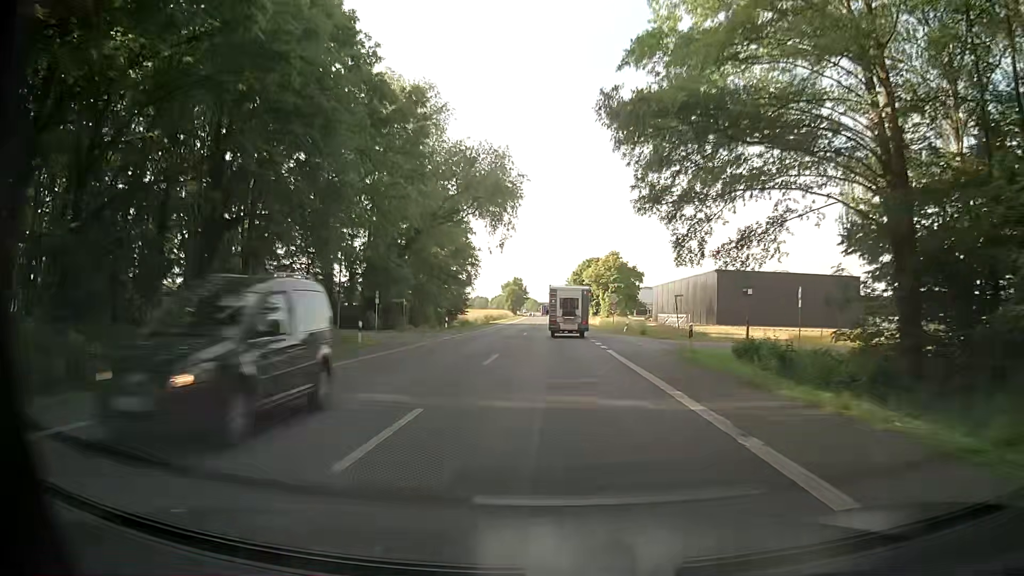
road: primary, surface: asphalt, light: Day
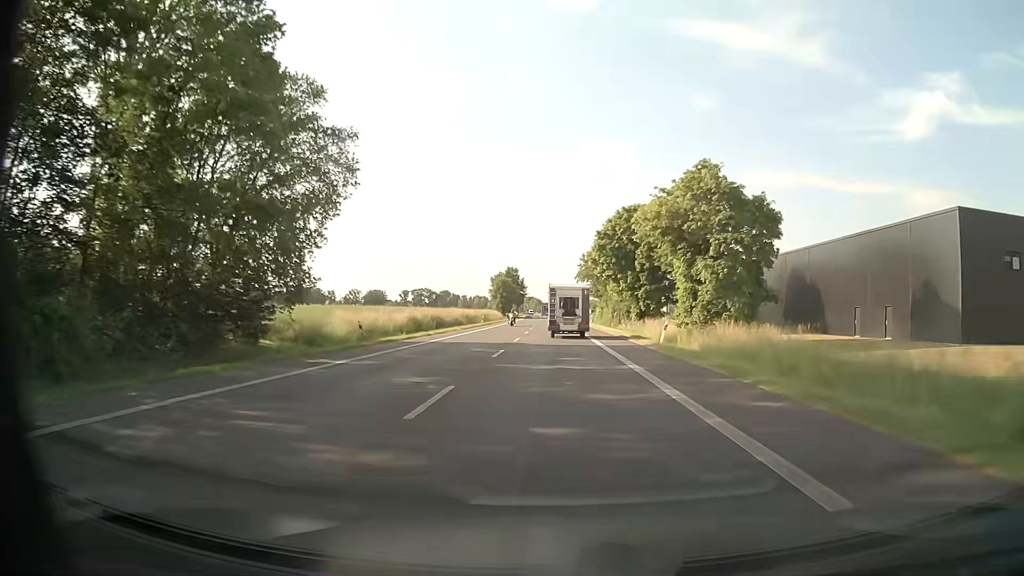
(-0.1, +57.7) m; -1°
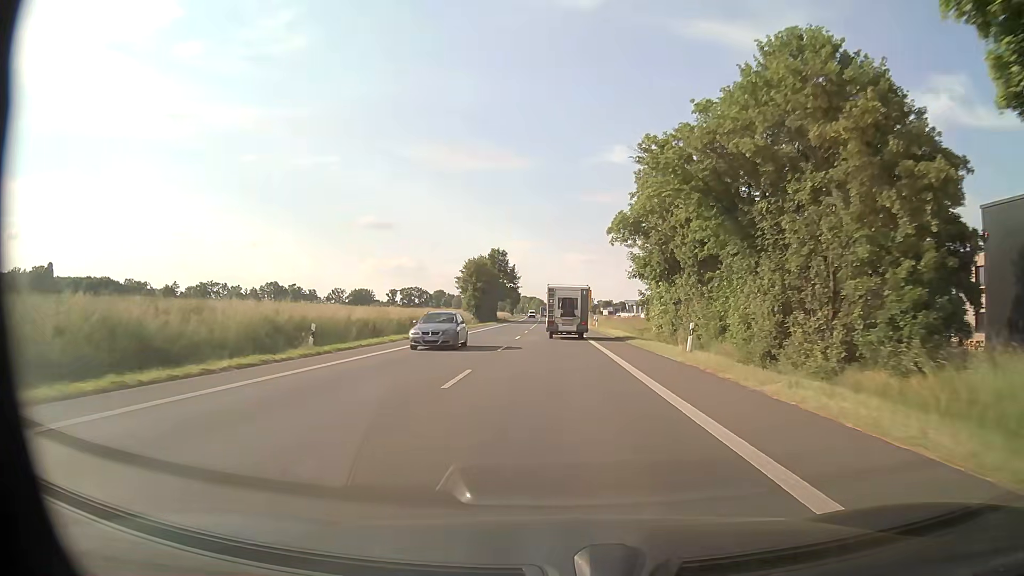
(0.0, +57.1) m; 0°
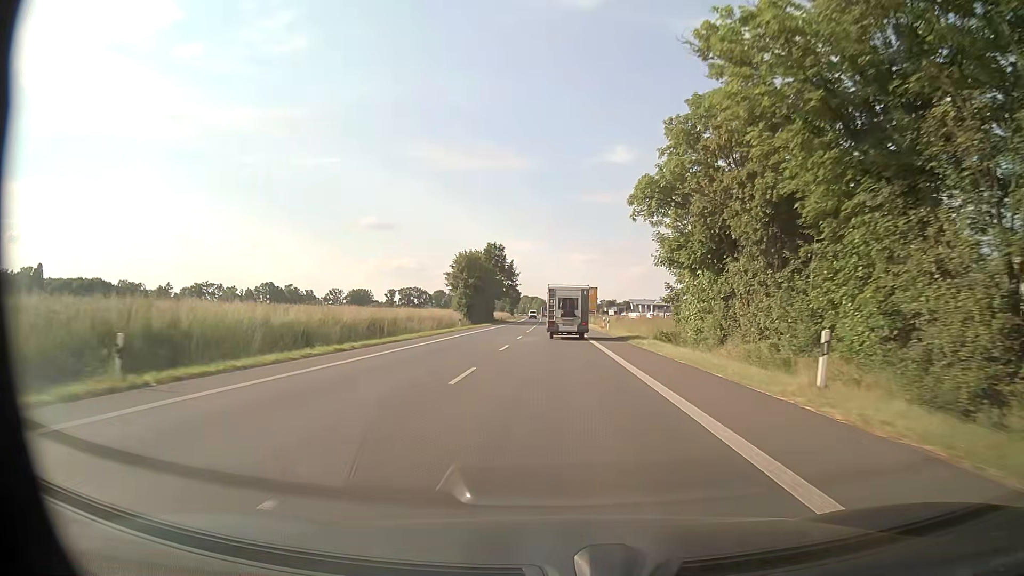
(0.0, +11.4) m; 0°
